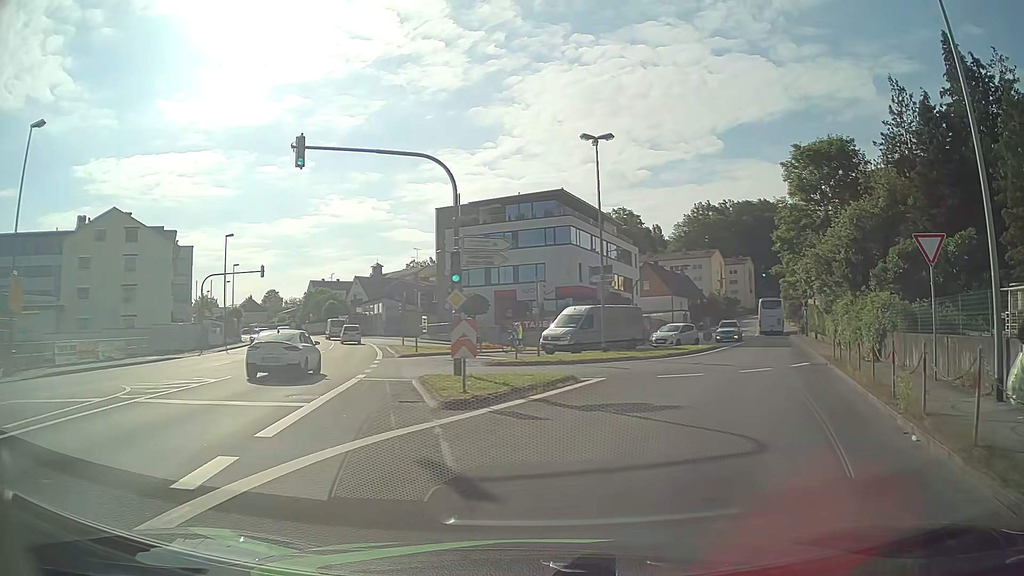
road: tertiary_link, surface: asphalt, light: Day
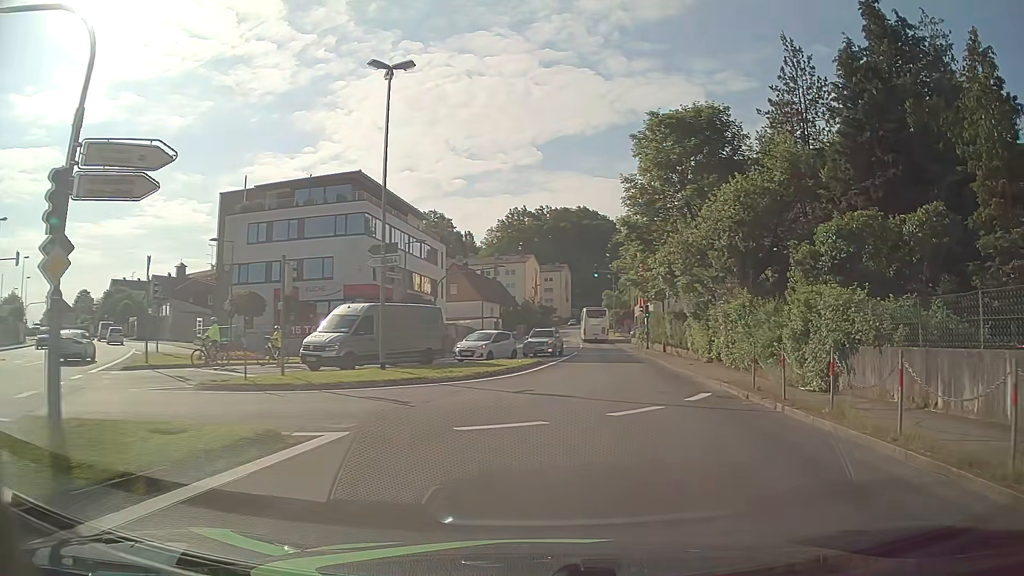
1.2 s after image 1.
(+1.5, +9.7) m; +15°
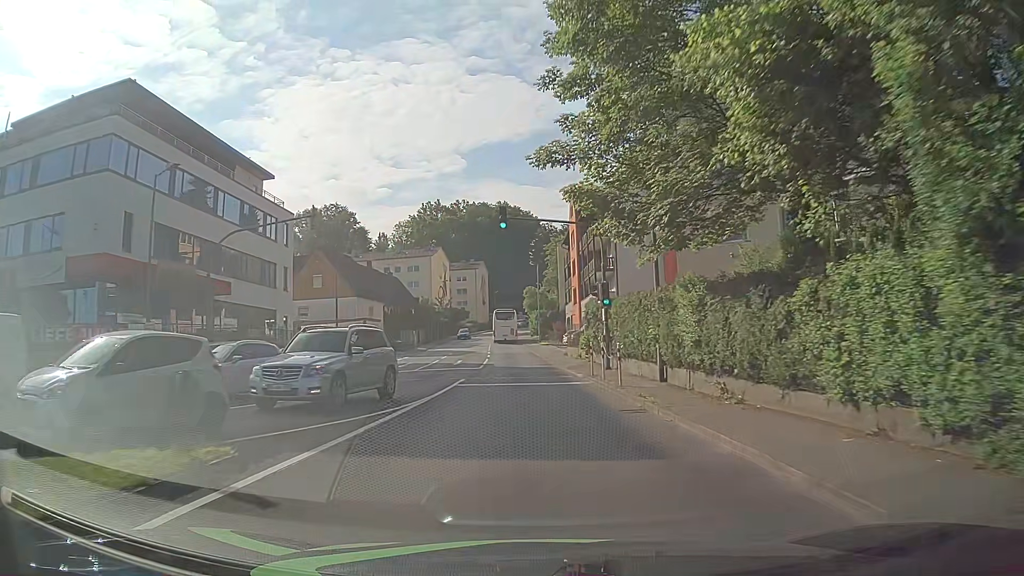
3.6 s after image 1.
(+2.8, +23.9) m; +7°
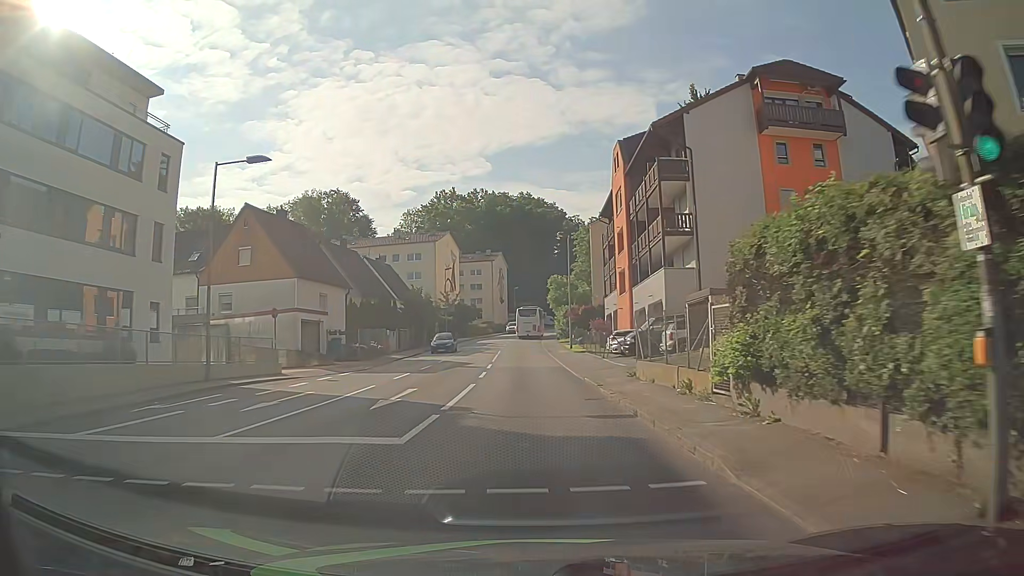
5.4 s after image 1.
(-0.3, +20.5) m; -1°
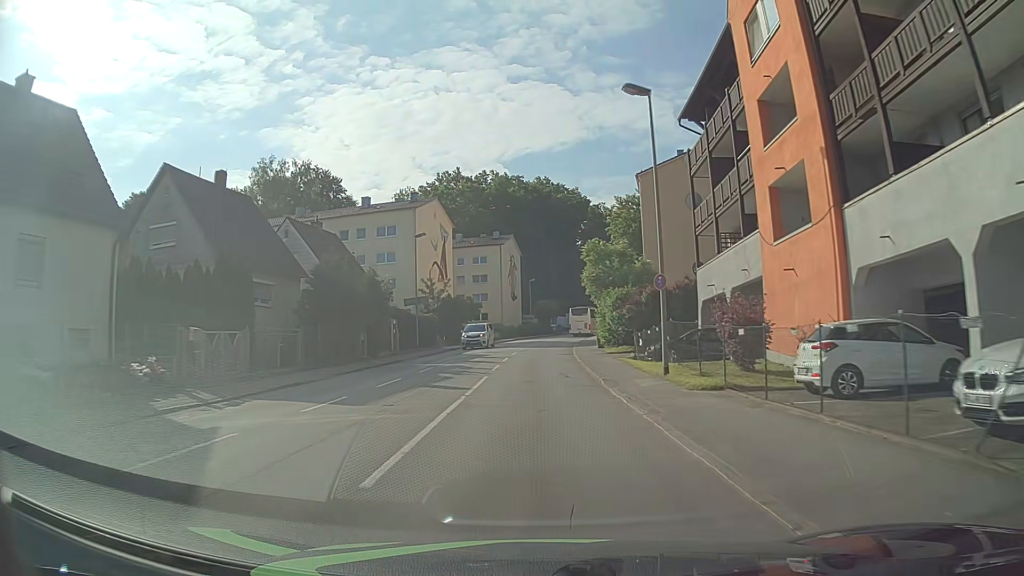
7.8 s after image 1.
(-0.8, +28.6) m; -2°
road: tertiary
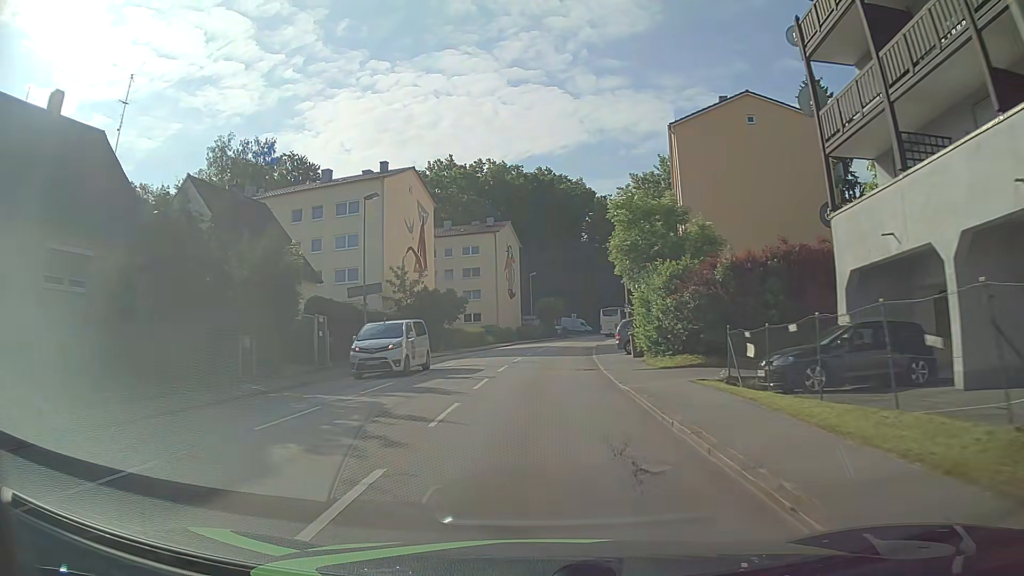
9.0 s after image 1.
(-0.1, +14.6) m; 0°
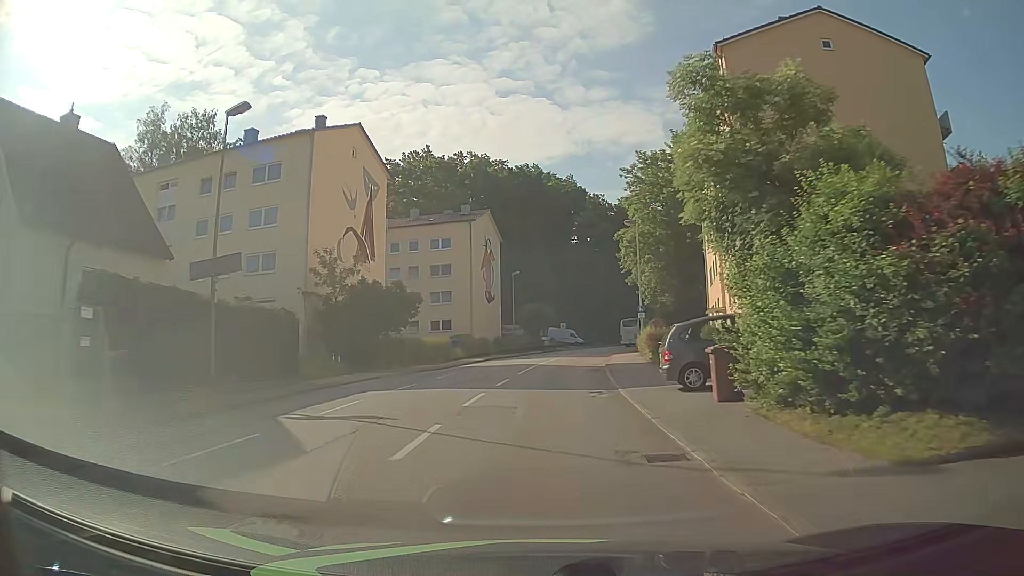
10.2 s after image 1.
(+0.1, +14.6) m; +1°
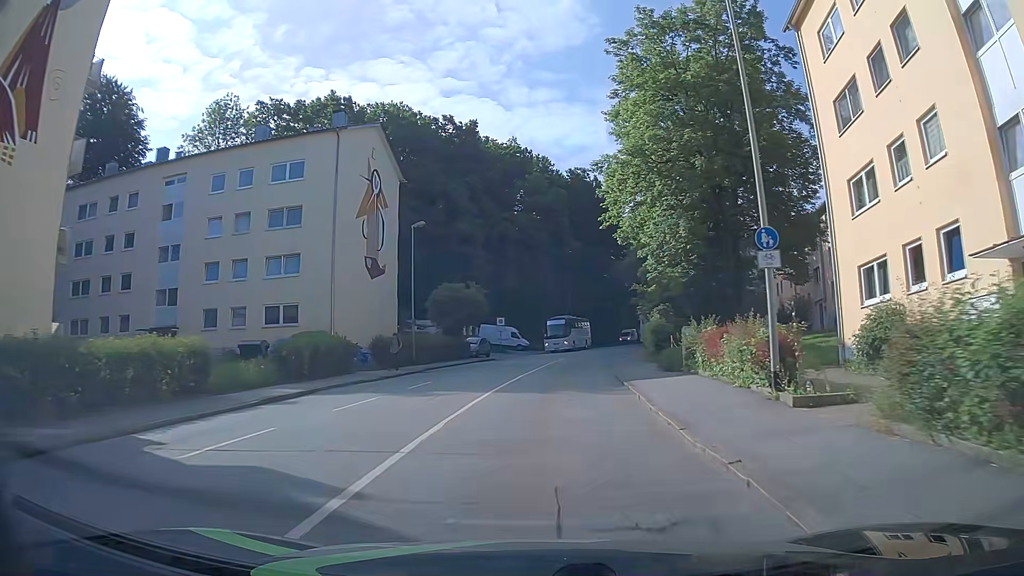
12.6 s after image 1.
(+1.3, +29.6) m; +7°
(0, +10) (0, +20) (+1, +30) (+2, +40) (+3, +50) (+5, +60) (+7, +69) (+10, +79) (+13, +89) (+16, +98) m
